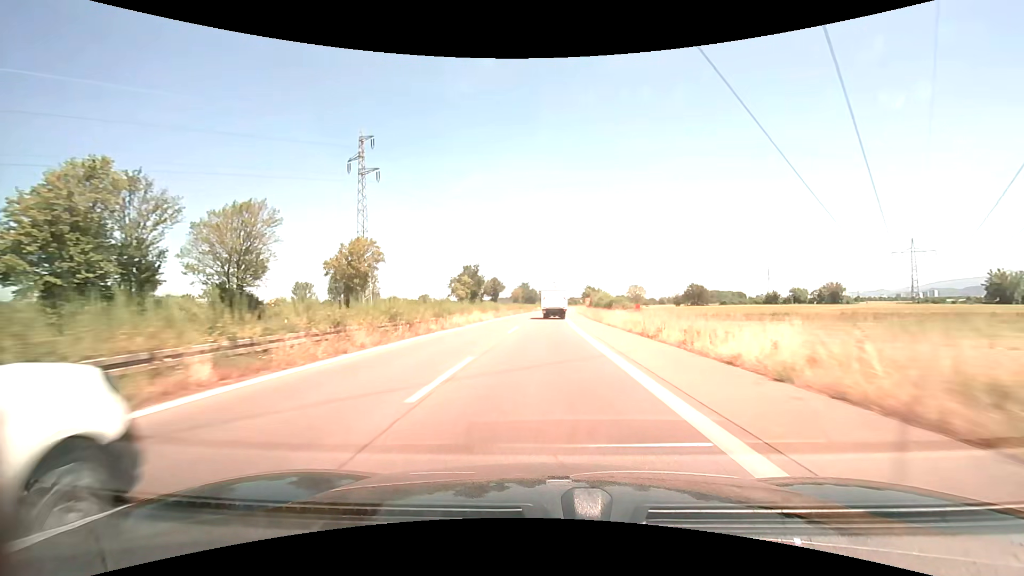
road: trunk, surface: asphalt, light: Day
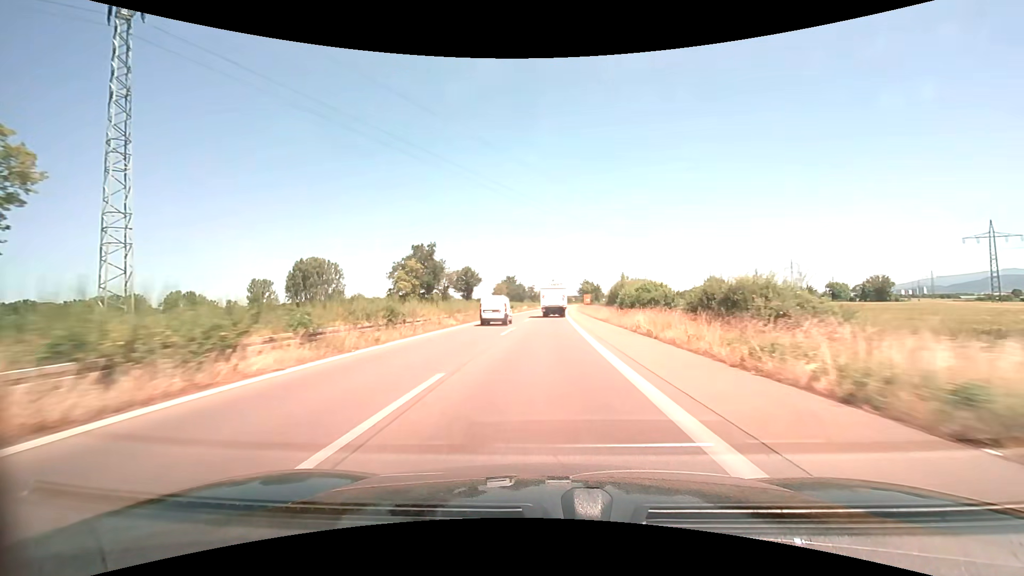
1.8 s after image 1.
(+0.4, +39.4) m; +1°
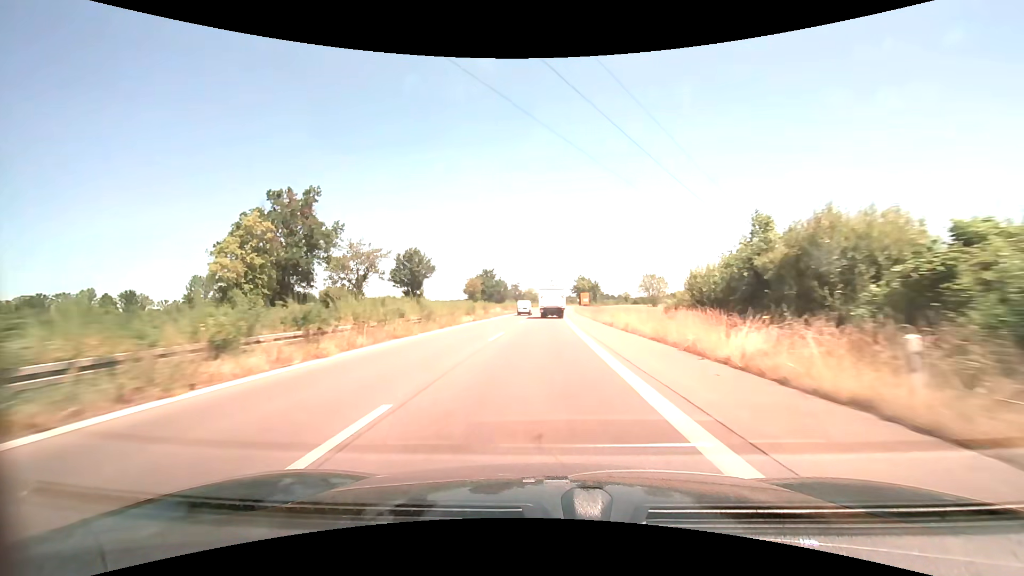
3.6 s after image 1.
(+0.5, +39.2) m; +1°
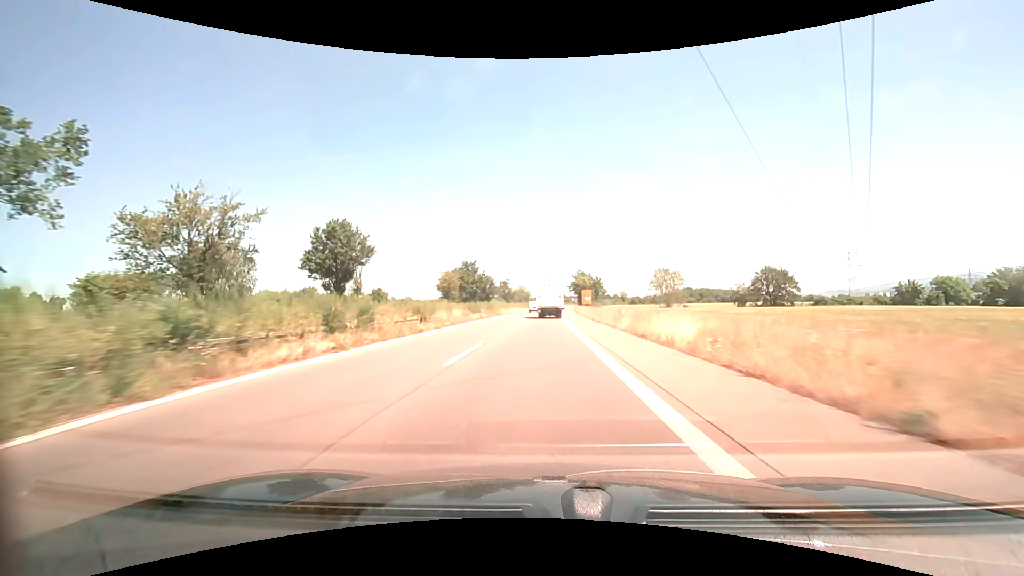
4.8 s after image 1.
(+0.2, +25.9) m; +1°
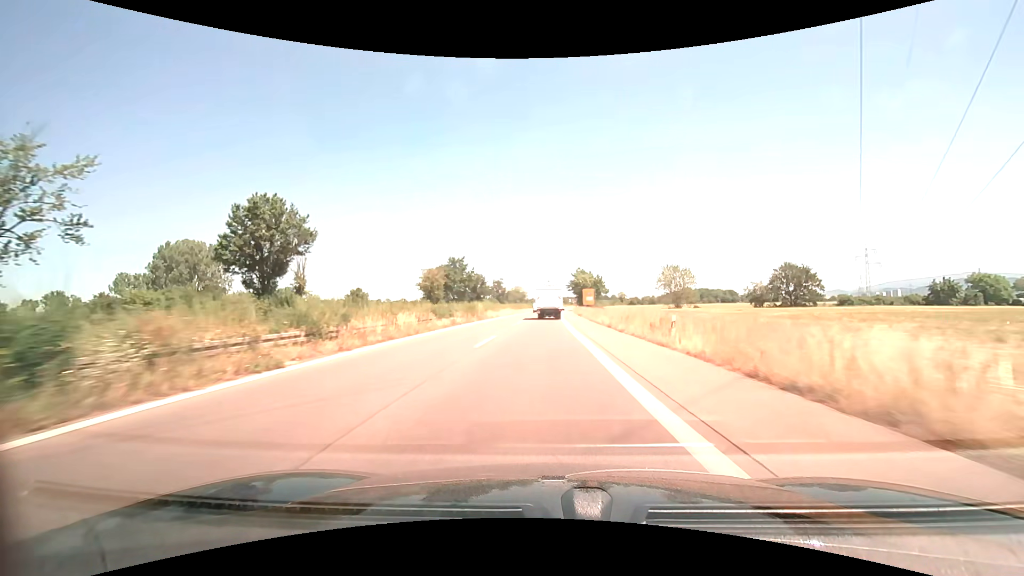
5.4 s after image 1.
(0.0, +12.9) m; 0°
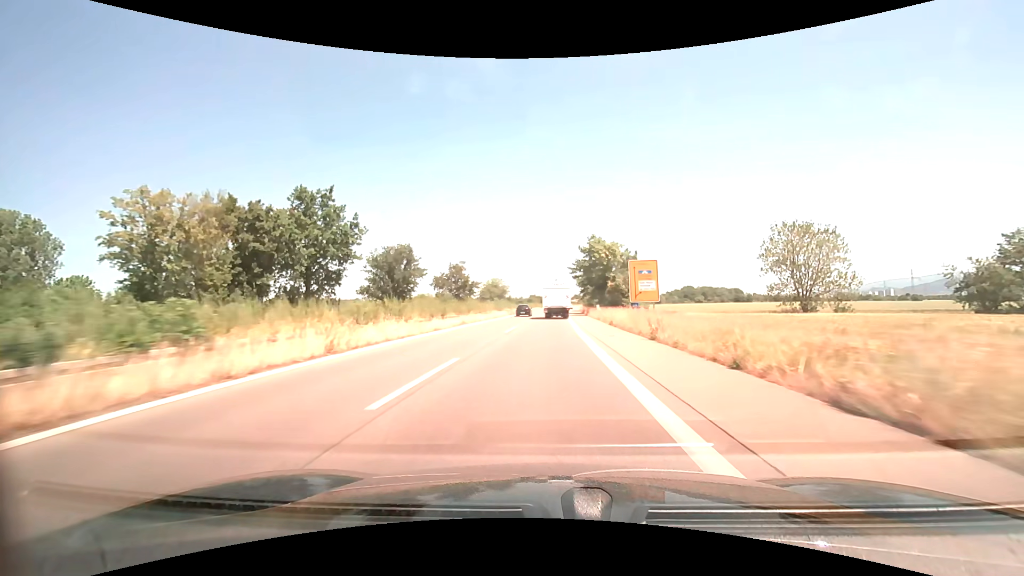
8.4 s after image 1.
(+0.7, +63.8) m; +1°
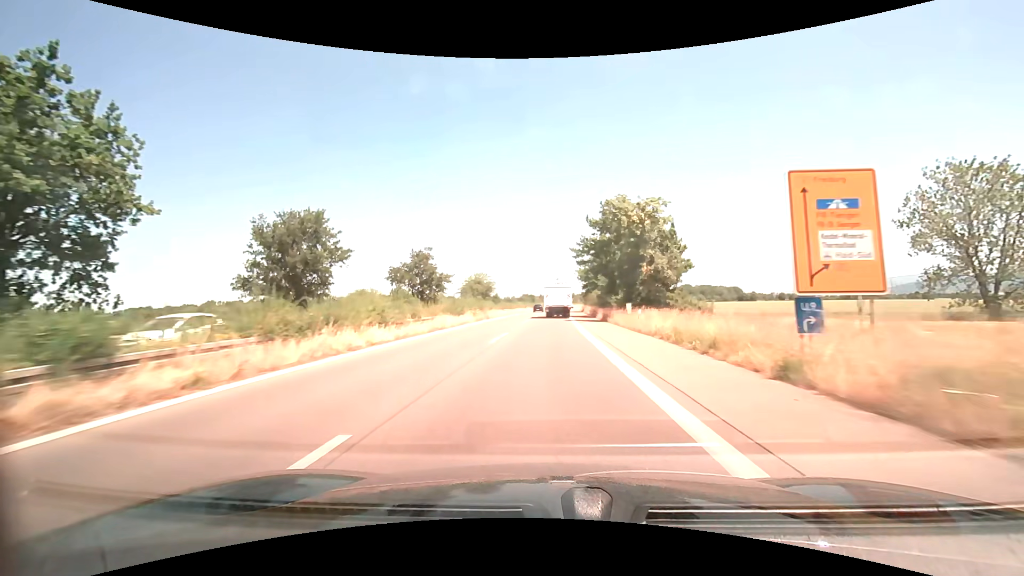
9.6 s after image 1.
(+0.1, +25.3) m; +1°
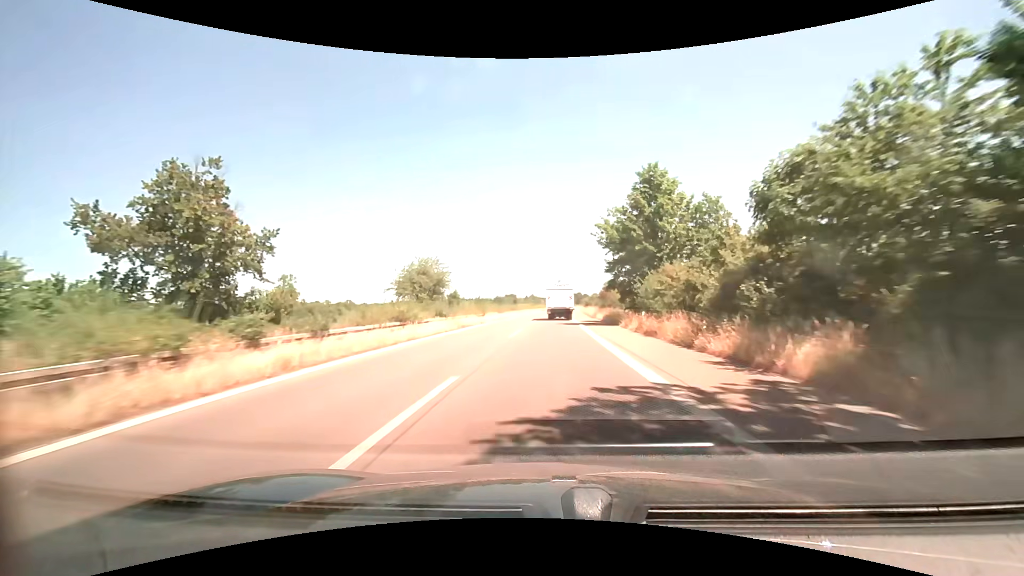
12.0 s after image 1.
(+0.6, +50.2) m; +1°
(0, +10) (0, +20) (0, +30) (+1, +40) (+1, +50) (+2, +60) (+2, +70) (+2, +80) (+3, +90) (+4, +100) m
